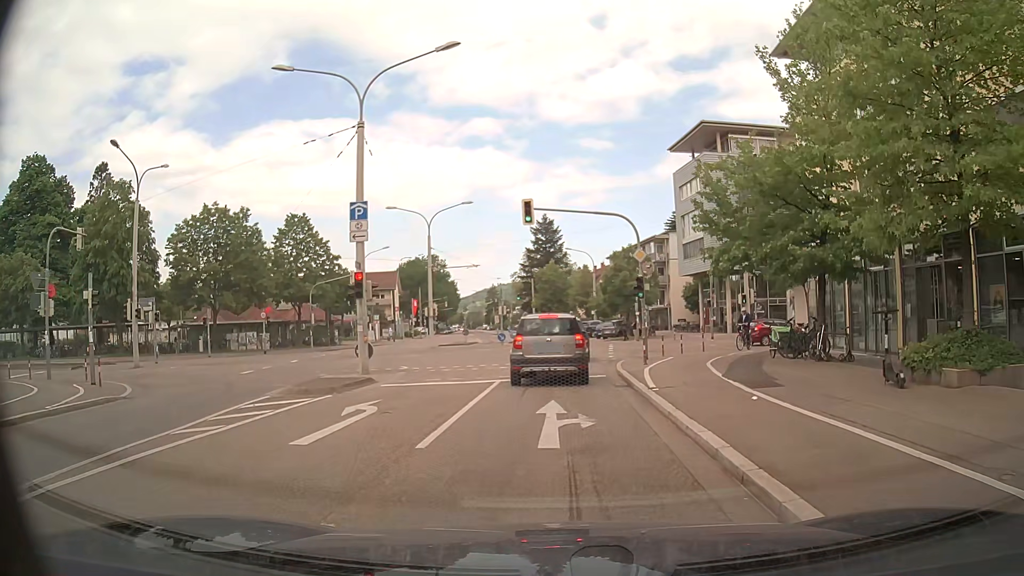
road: tertiary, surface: asphalt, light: Day
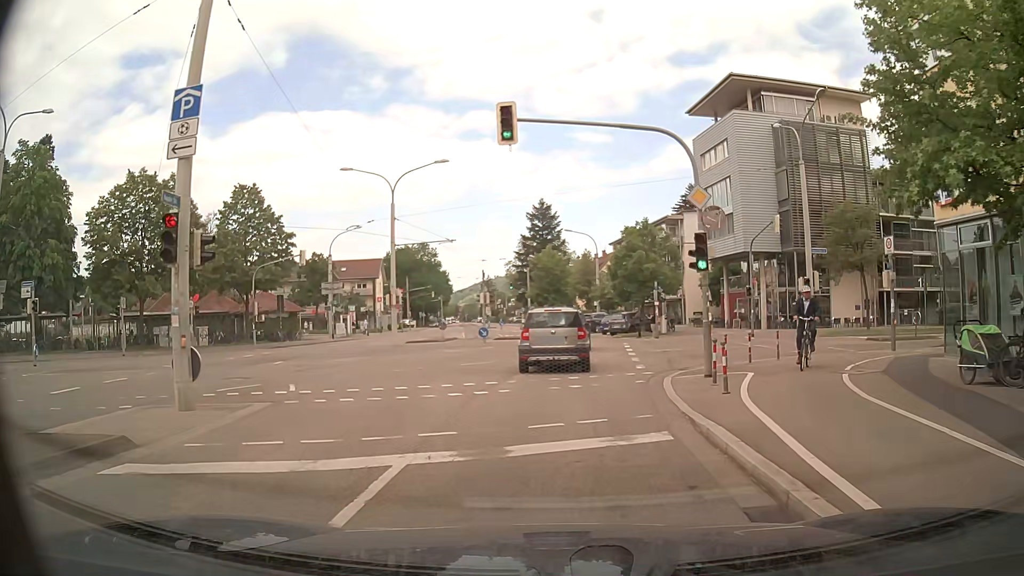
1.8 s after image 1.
(-0.1, +10.7) m; 0°
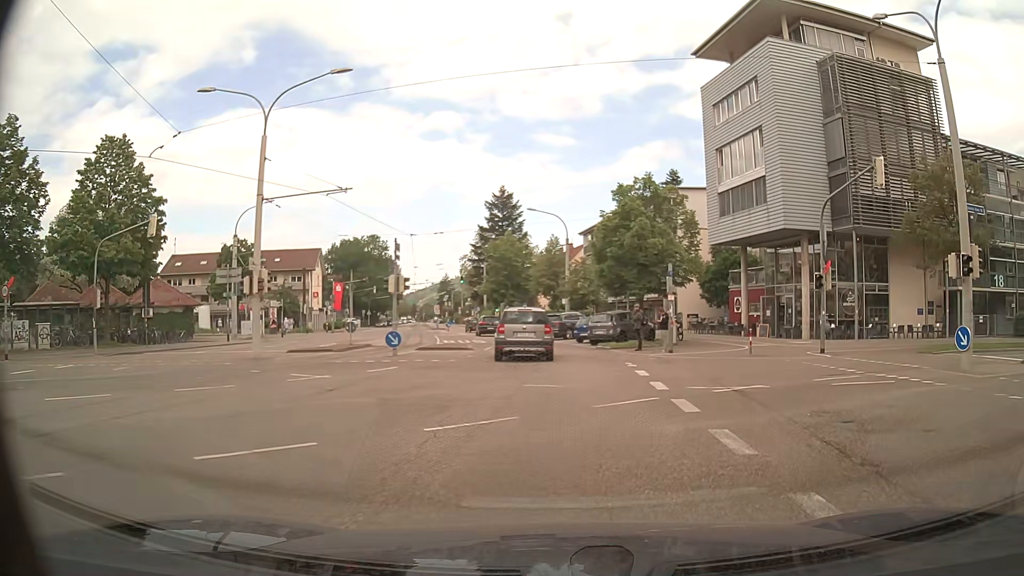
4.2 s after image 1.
(+0.1, +14.4) m; +3°
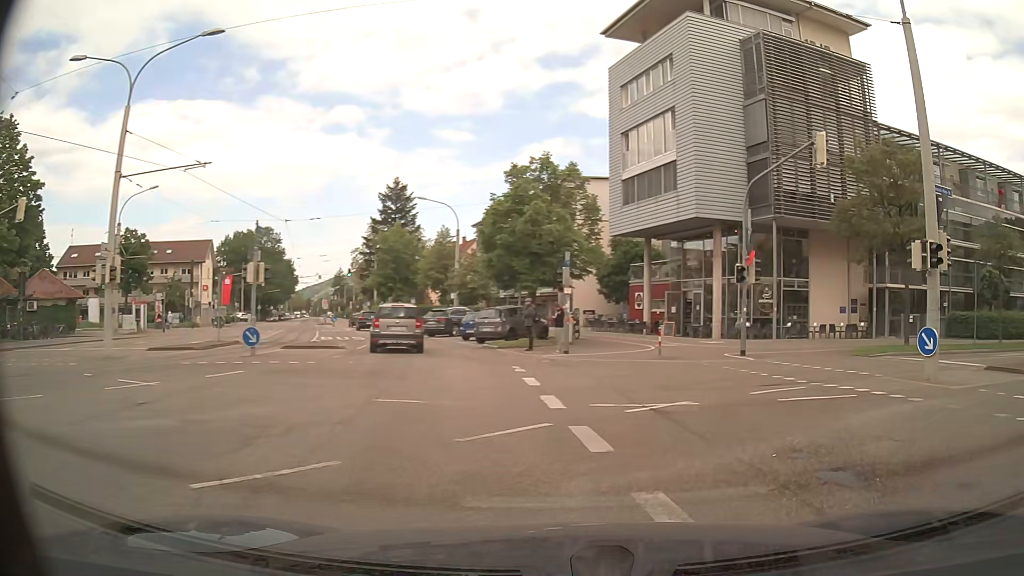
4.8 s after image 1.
(+0.2, +3.1) m; +8°
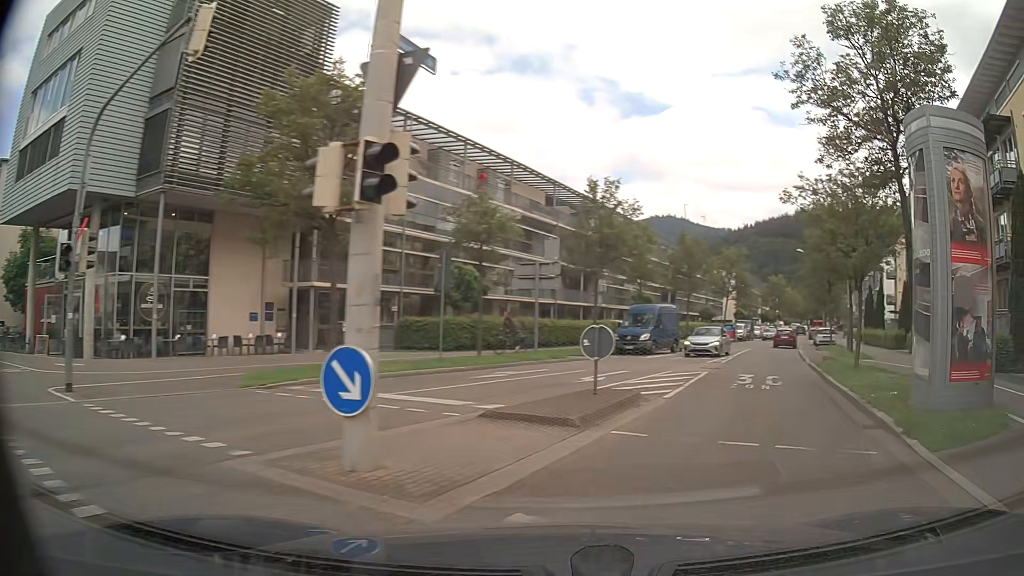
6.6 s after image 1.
(+3.6, +7.7) m; +50°
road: unclassified
(+2, +10) (+5, +19) (+8, +29) (+12, +38) (+15, +48) (+19, +57) (+22, +66) (+26, +75) (+30, +85) (+34, +94) m
